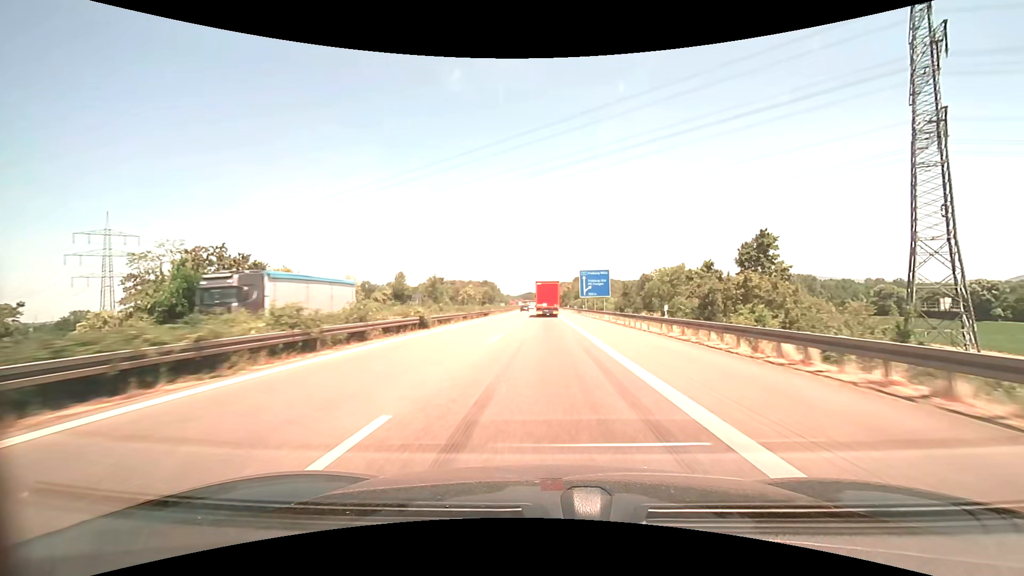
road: motorway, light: Day
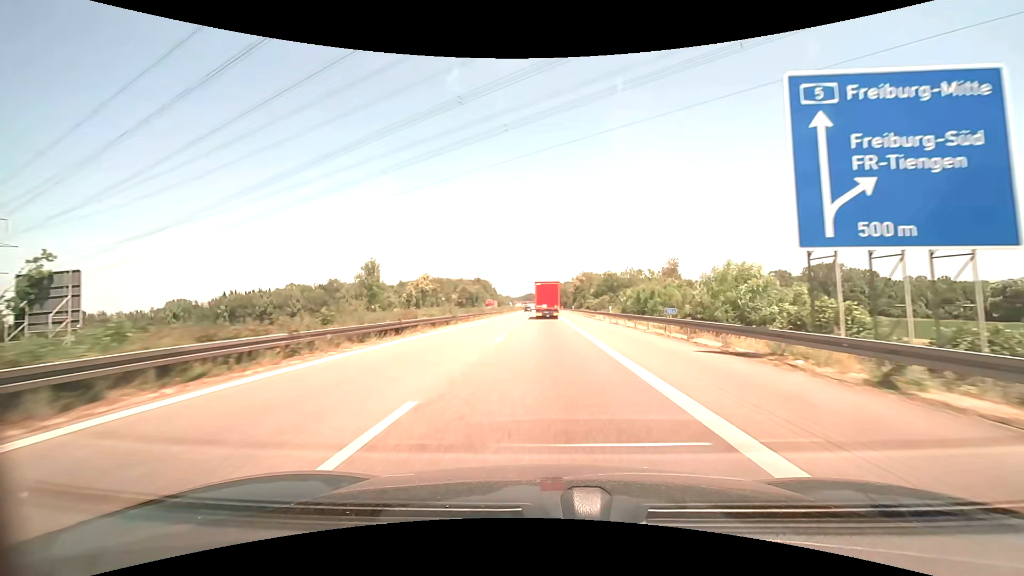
(-0.1, +71.3) m; 0°
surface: asphalt
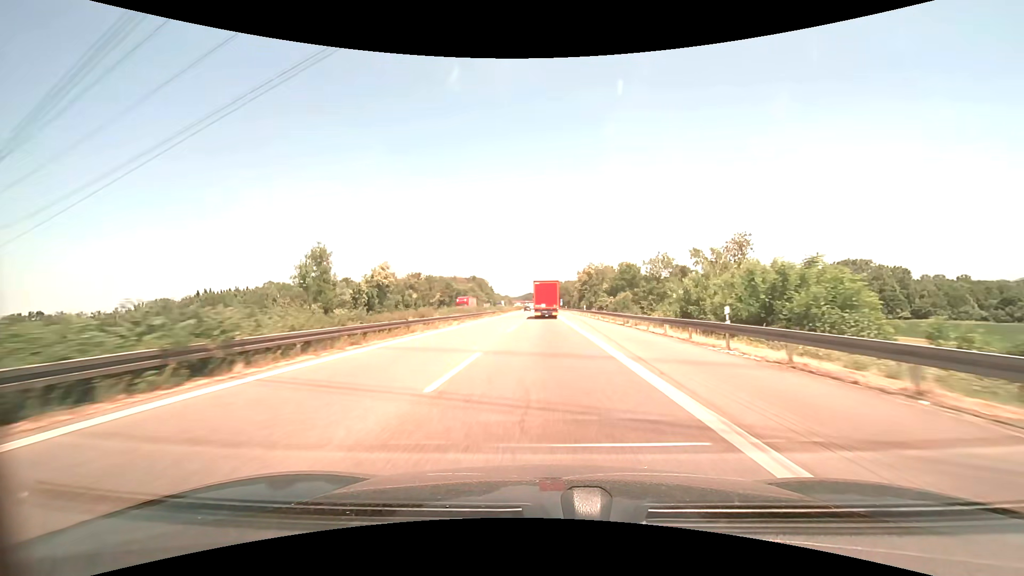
(-0.1, +28.5) m; 0°
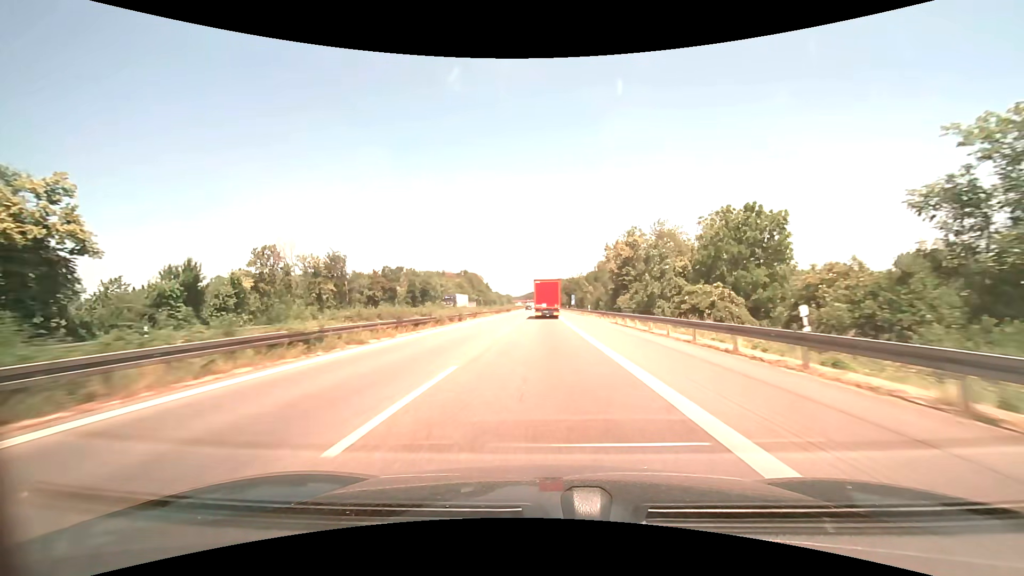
(0.0, +57.3) m; 0°
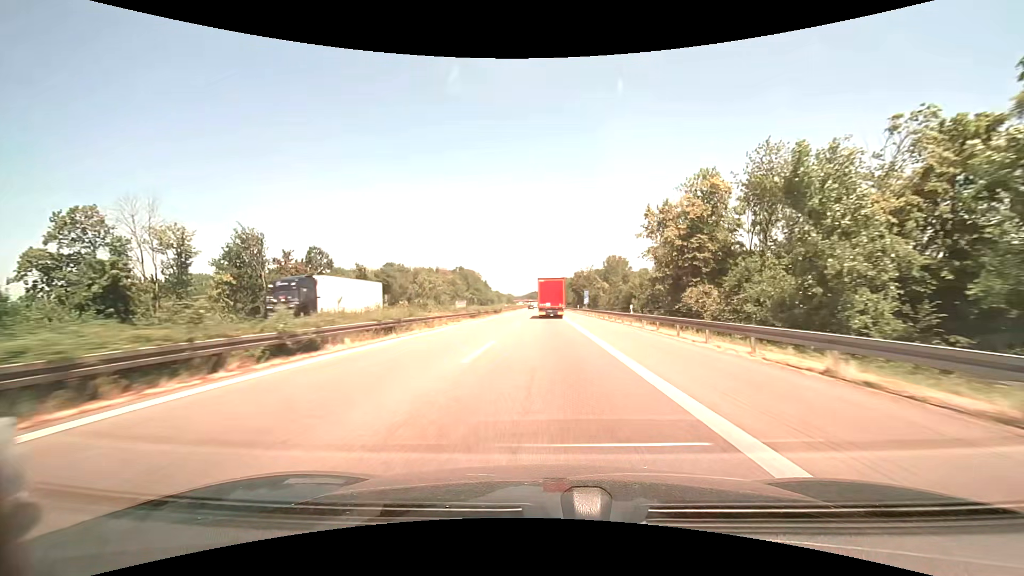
(0.0, +28.8) m; 0°
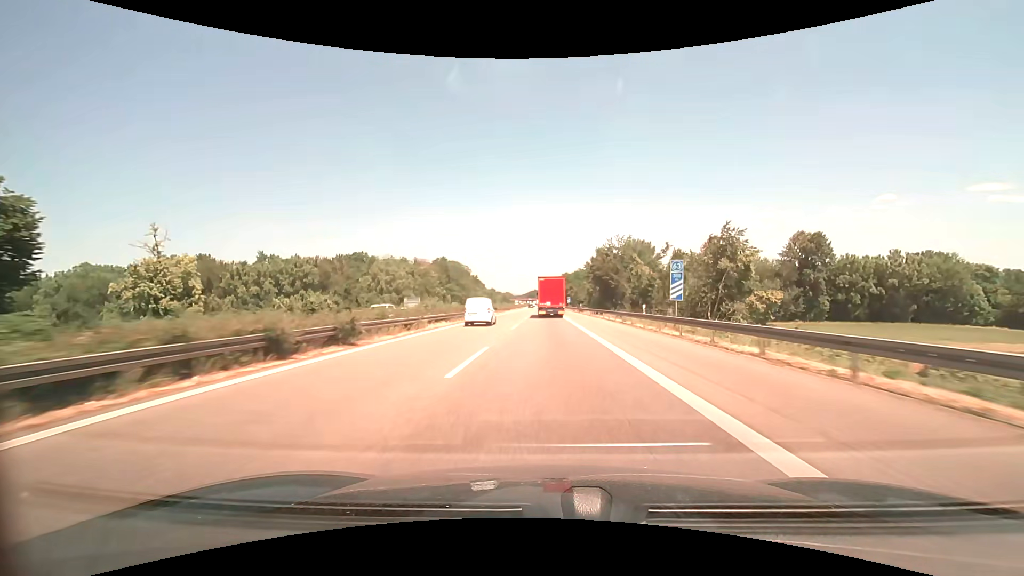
(0.0, +56.4) m; 0°
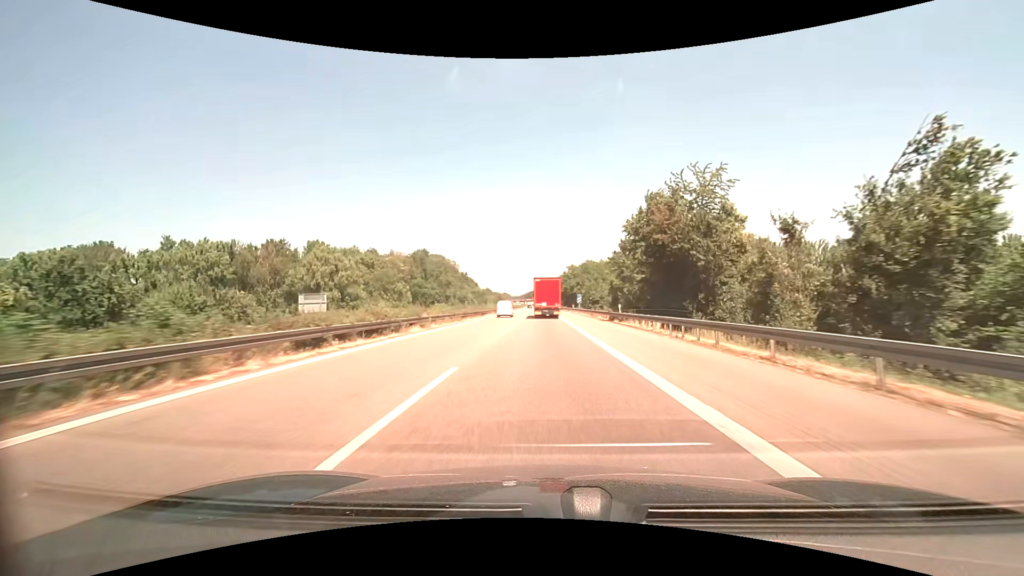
(+0.1, +40.8) m; 0°
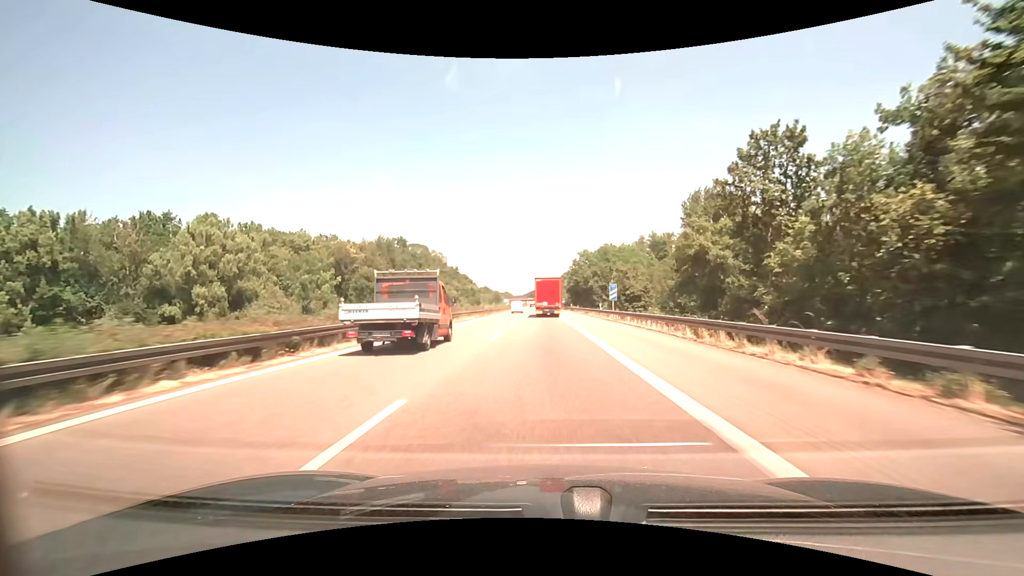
(-0.1, +39.6) m; 0°
(0, +10) (0, +20) (0, +30) (0, +40) (0, +50) (0, +60) (0, +70) (0, +80) (0, +90) (0, +100) m
